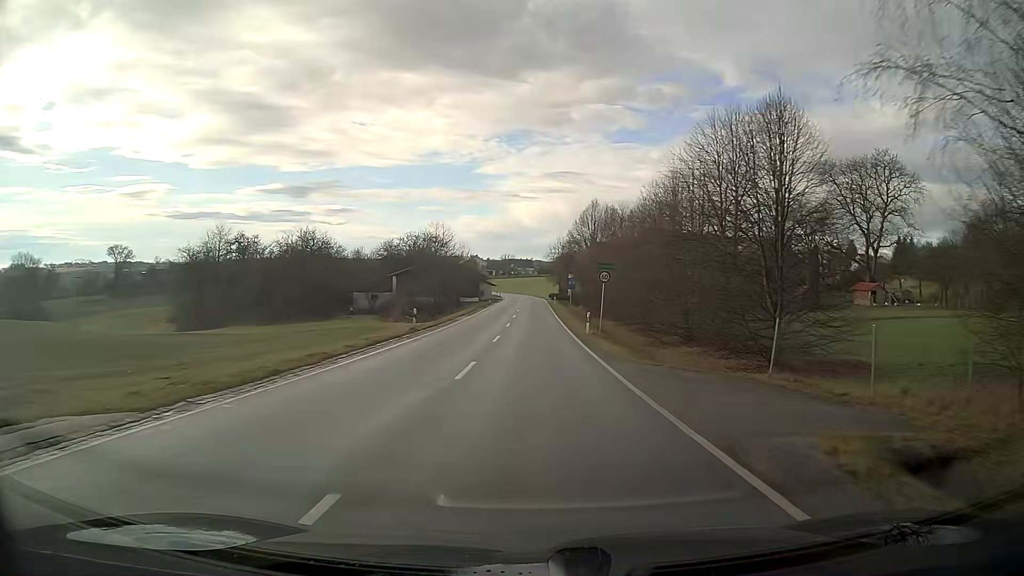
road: secondary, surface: asphalt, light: Day
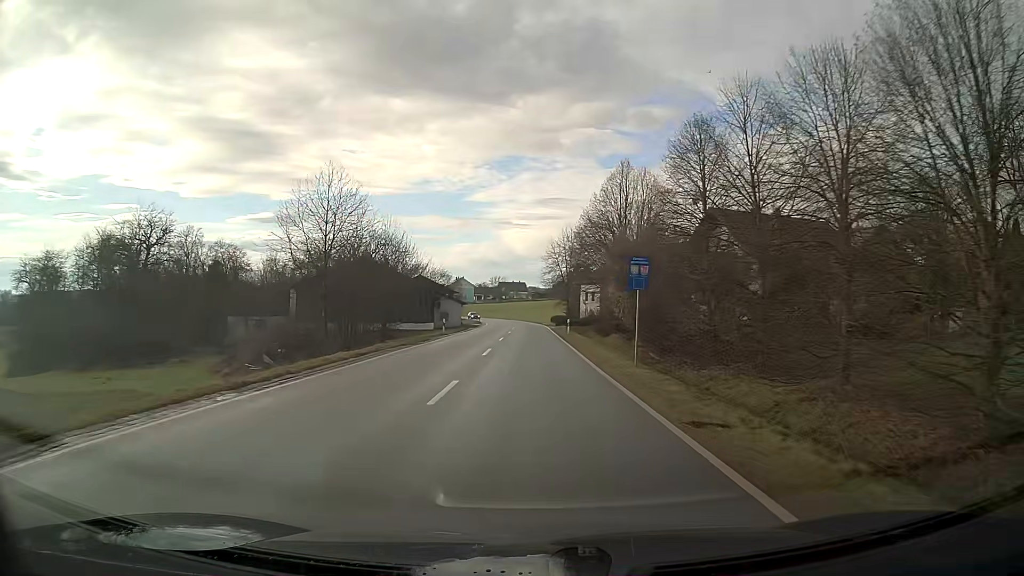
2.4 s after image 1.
(0.0, +39.1) m; 0°
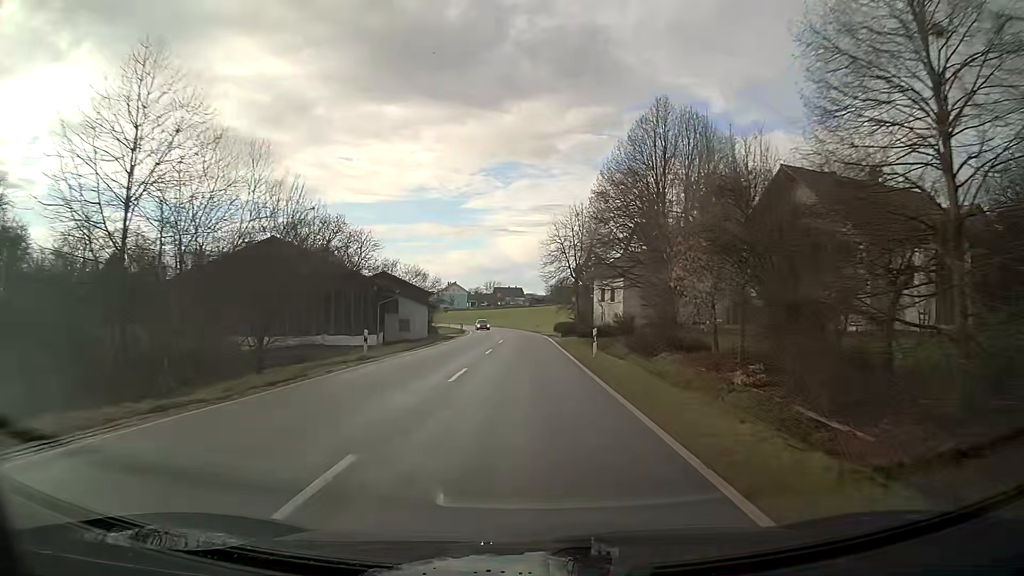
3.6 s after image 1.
(0.0, +19.6) m; 0°
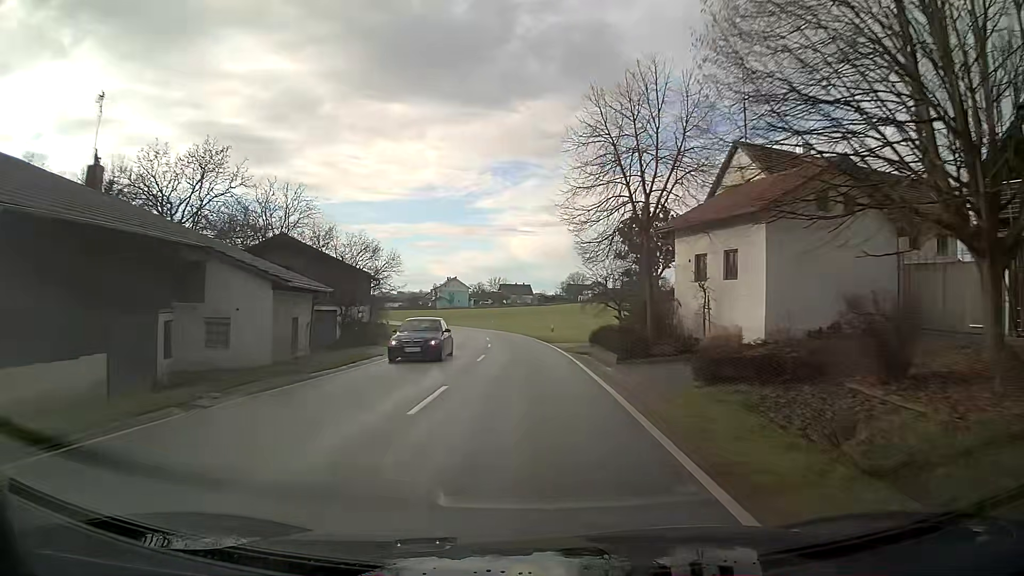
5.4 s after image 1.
(-0.2, +29.5) m; -1°
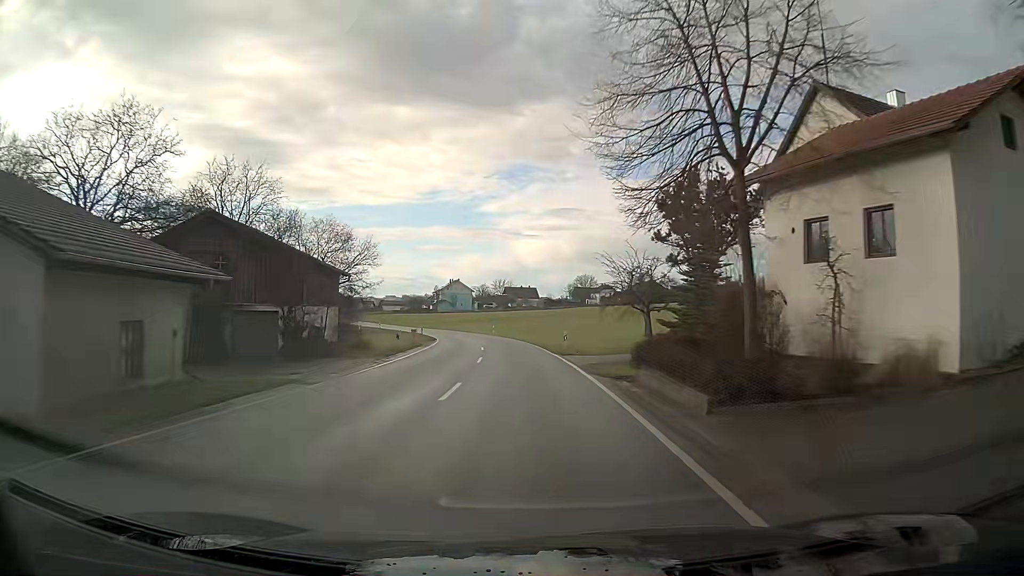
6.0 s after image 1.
(0.0, +9.8) m; -1°
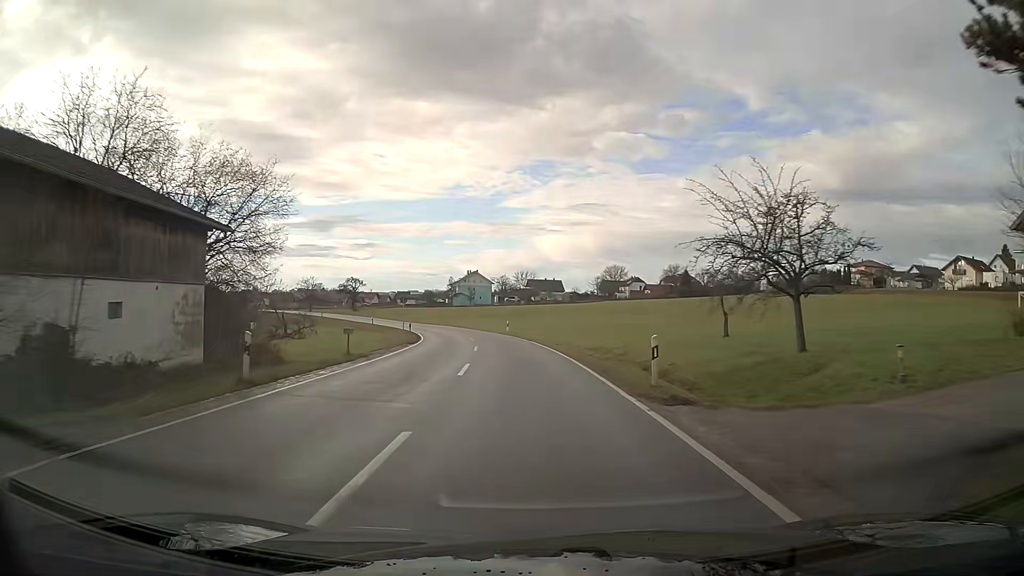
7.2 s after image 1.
(-0.4, +19.6) m; -2°
